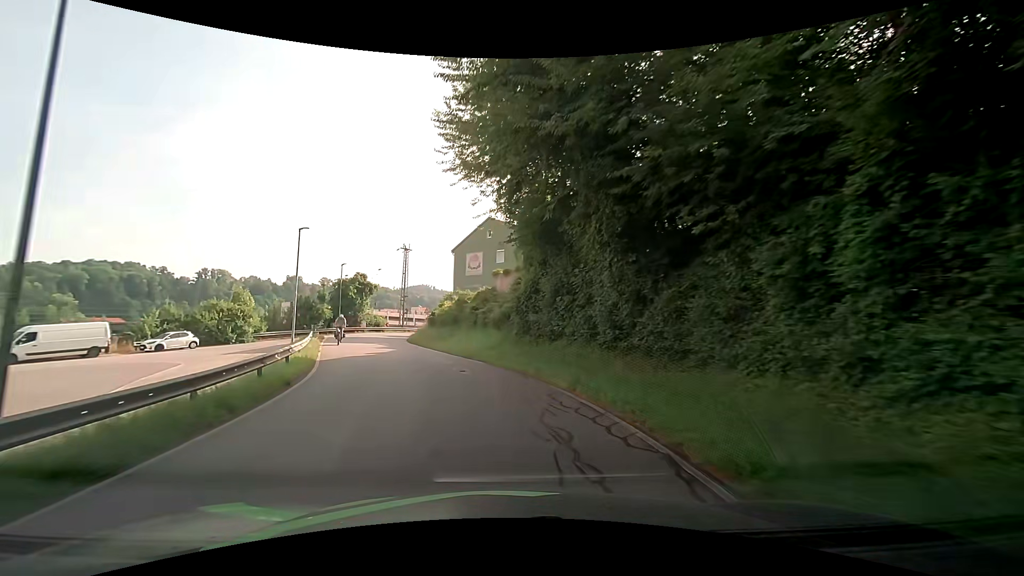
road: residential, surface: asphalt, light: Day
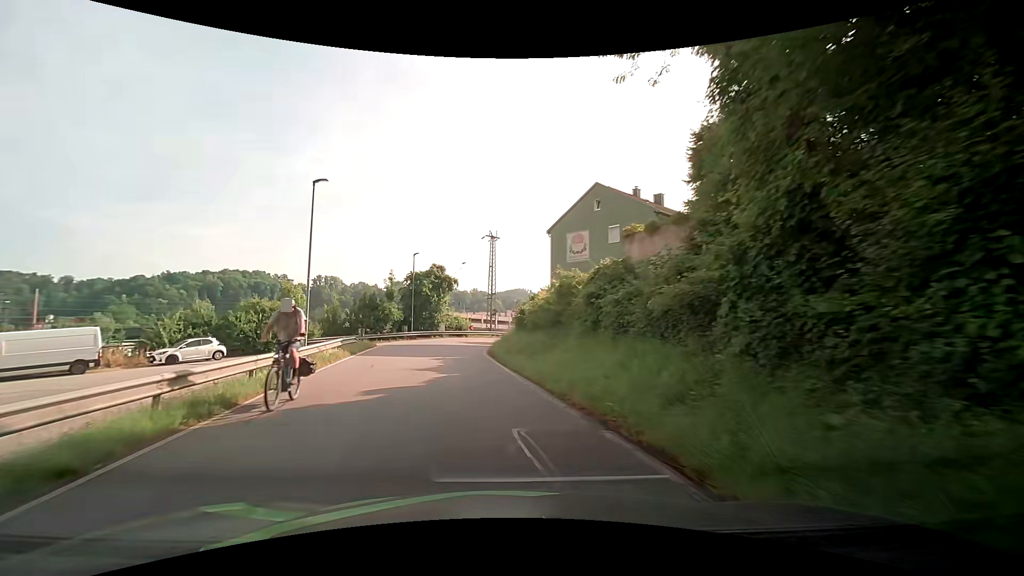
(-1.1, +13.6) m; -10°
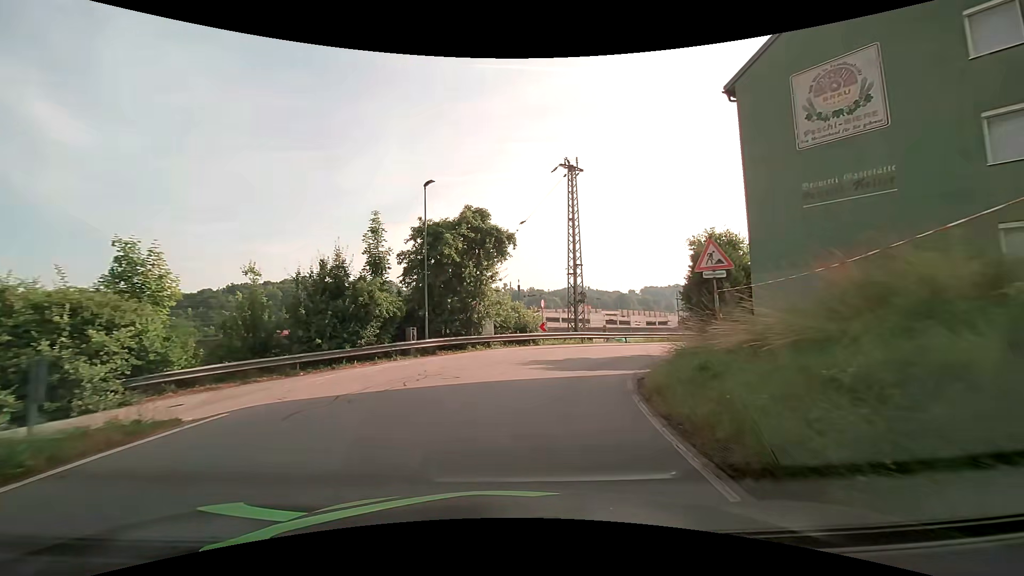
(-2.5, +24.8) m; -7°
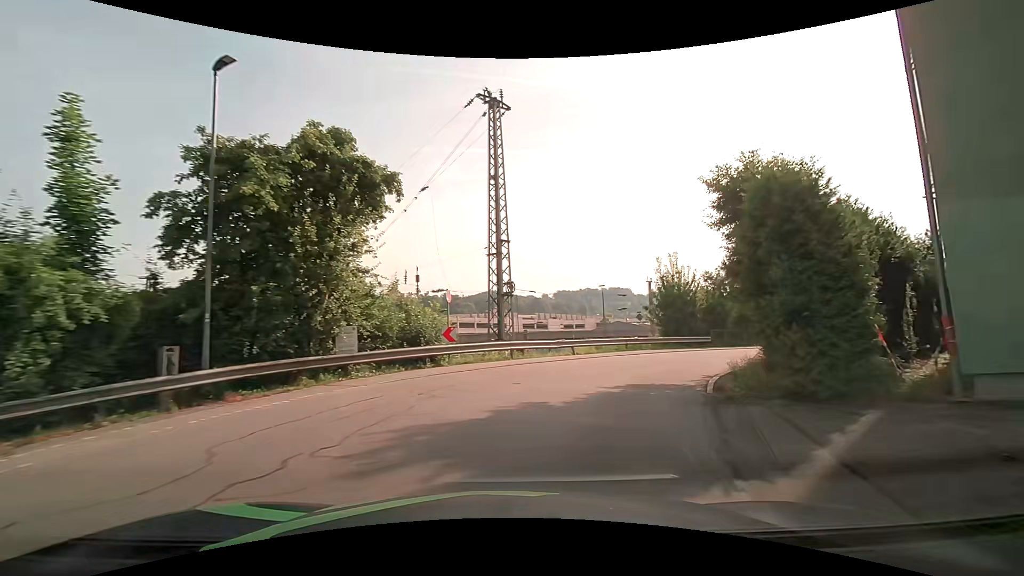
(+0.7, +10.8) m; +9°
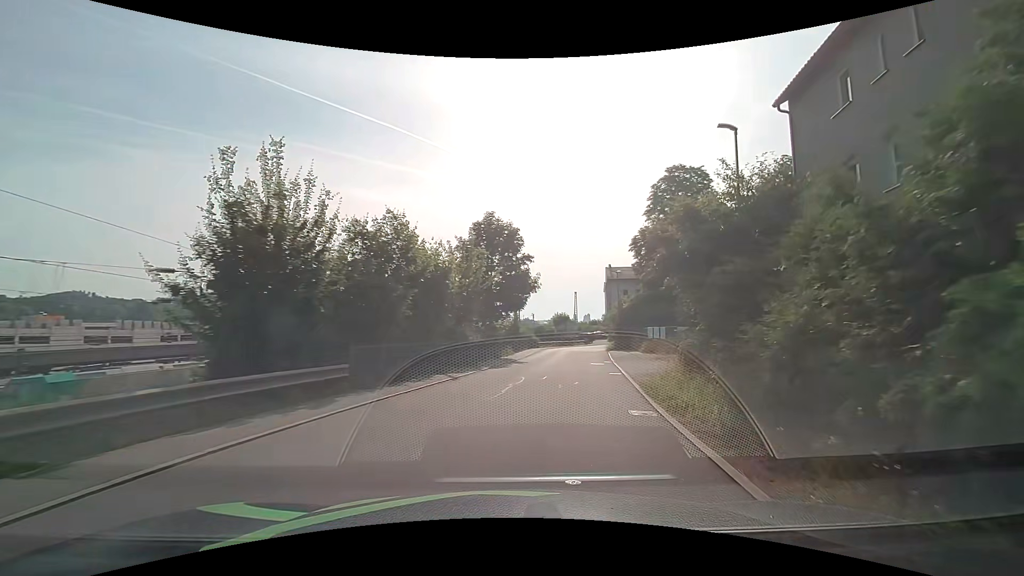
(+6.4, +18.7) m; +38°
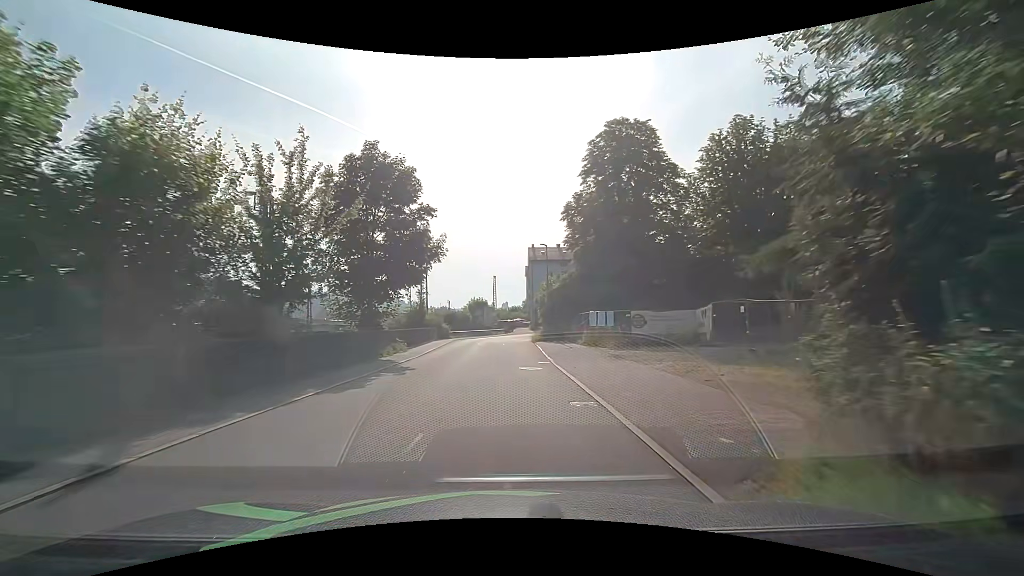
(+1.3, +10.9) m; +10°
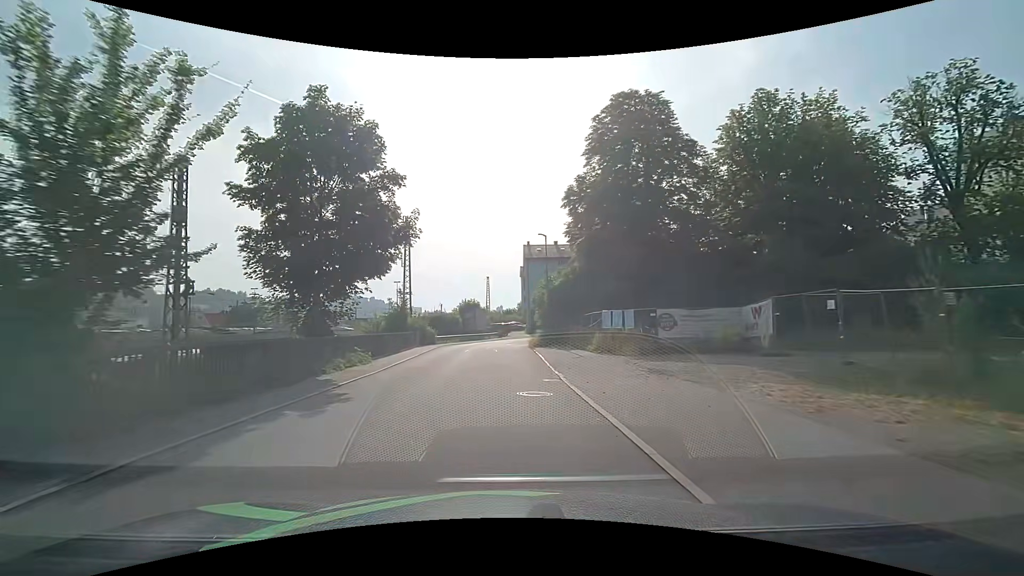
(+0.1, +6.0) m; +2°
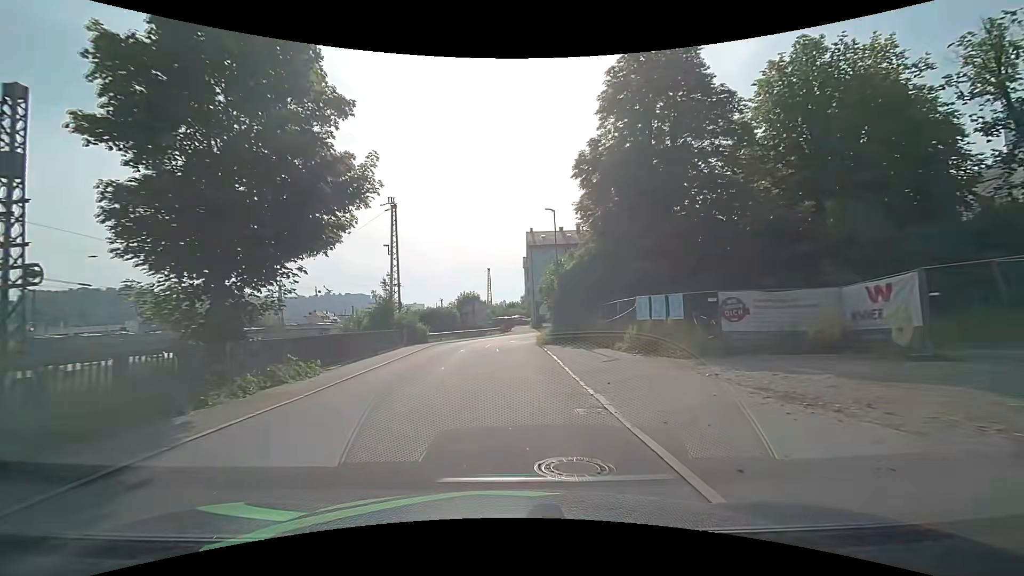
(0.0, +6.1) m; 0°
(0, +10) (0, +20) (0, +30) (+1, +40) (+5, +49) (+13, +55) (+22, +57) (+32, +57) (+42, +57) (+52, +57) m
